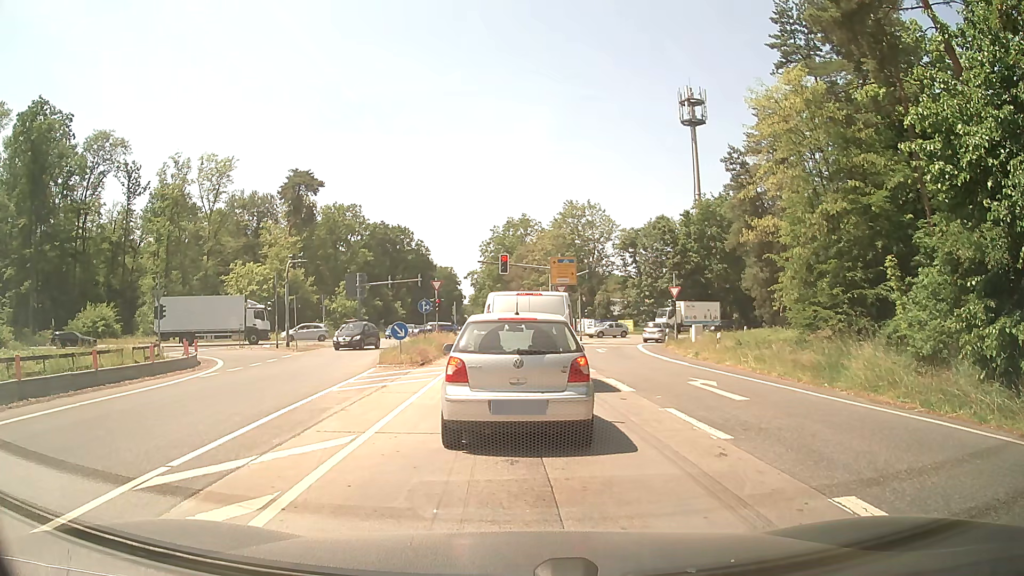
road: secondary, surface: asphalt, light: Day
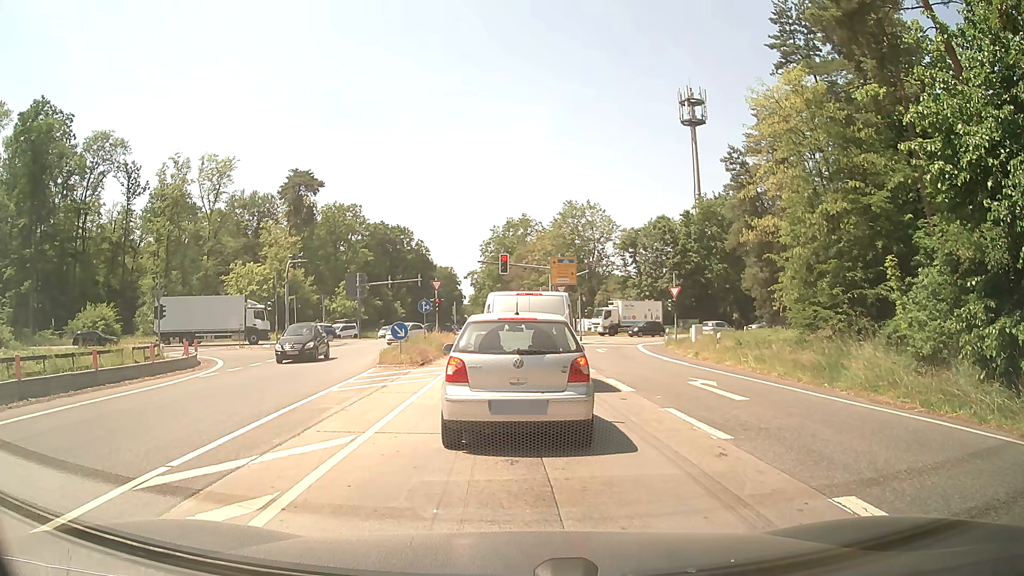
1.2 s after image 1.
(0.0, 0.0) m; 0°
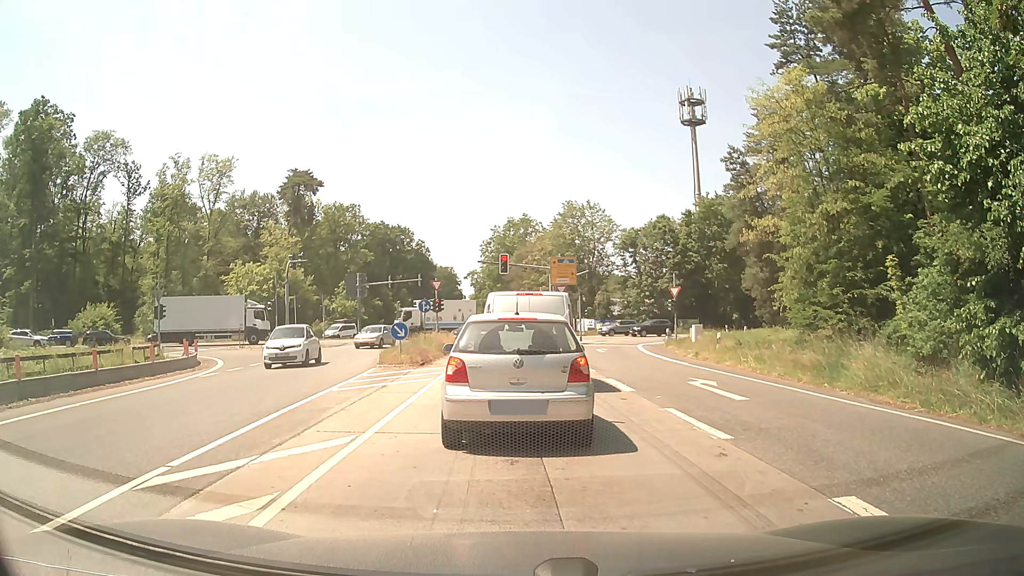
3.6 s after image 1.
(0.0, 0.0) m; 0°
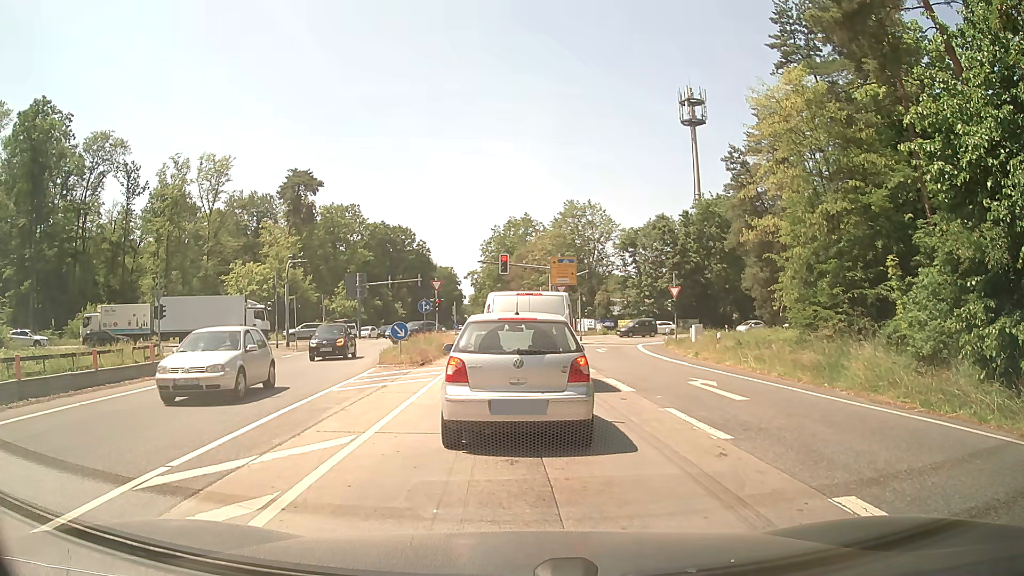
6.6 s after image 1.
(0.0, 0.0) m; 0°
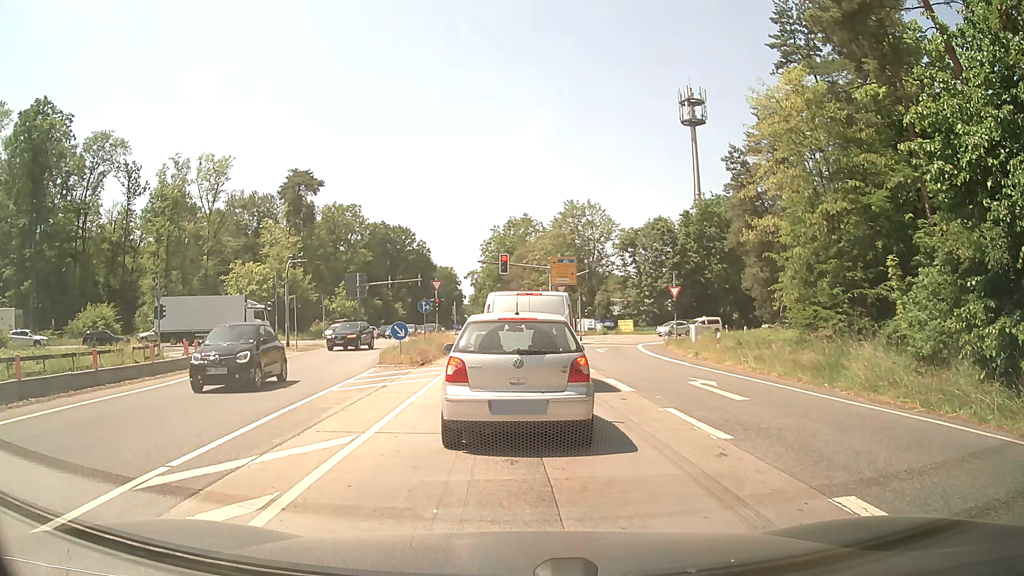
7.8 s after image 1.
(0.0, 0.0) m; 0°
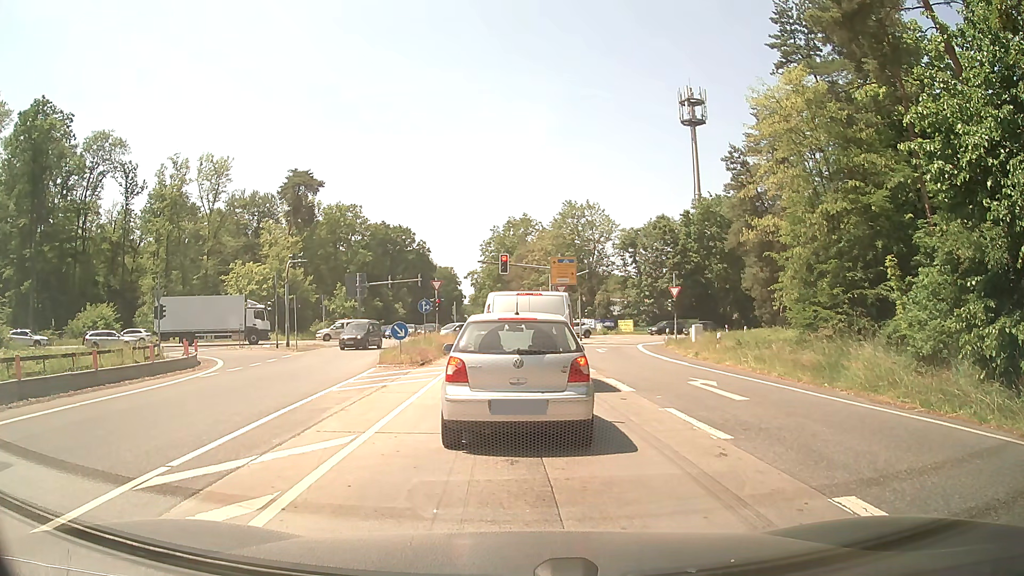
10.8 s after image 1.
(0.0, 0.0) m; 0°
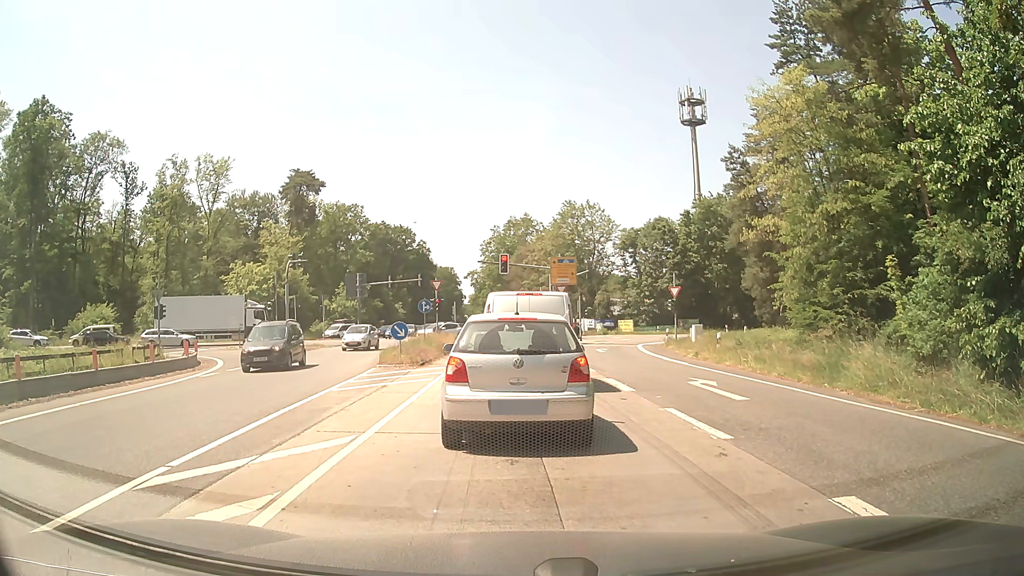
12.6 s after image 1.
(0.0, 0.0) m; 0°
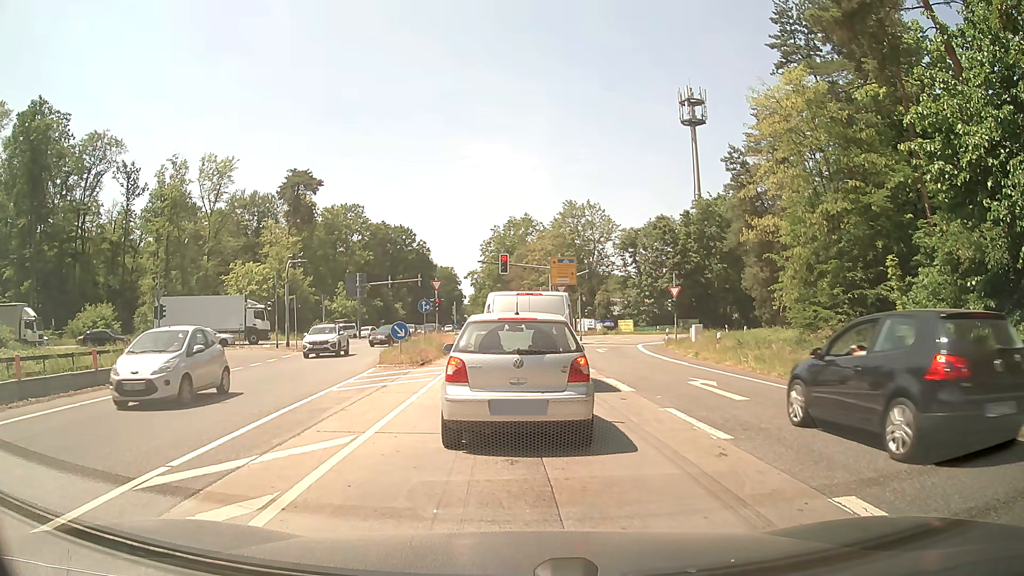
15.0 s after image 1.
(0.0, 0.0) m; 0°
